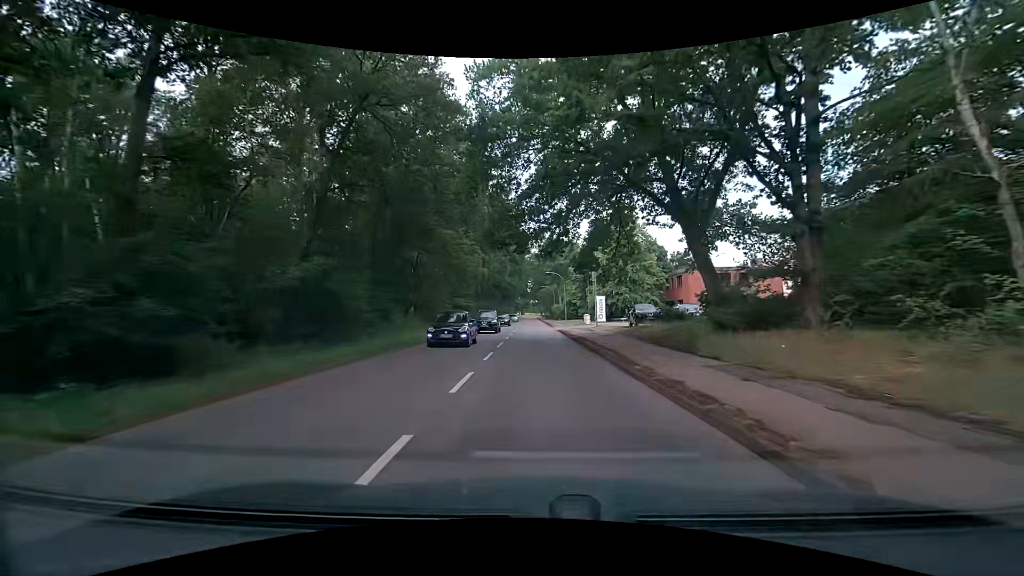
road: secondary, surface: asphalt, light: Day
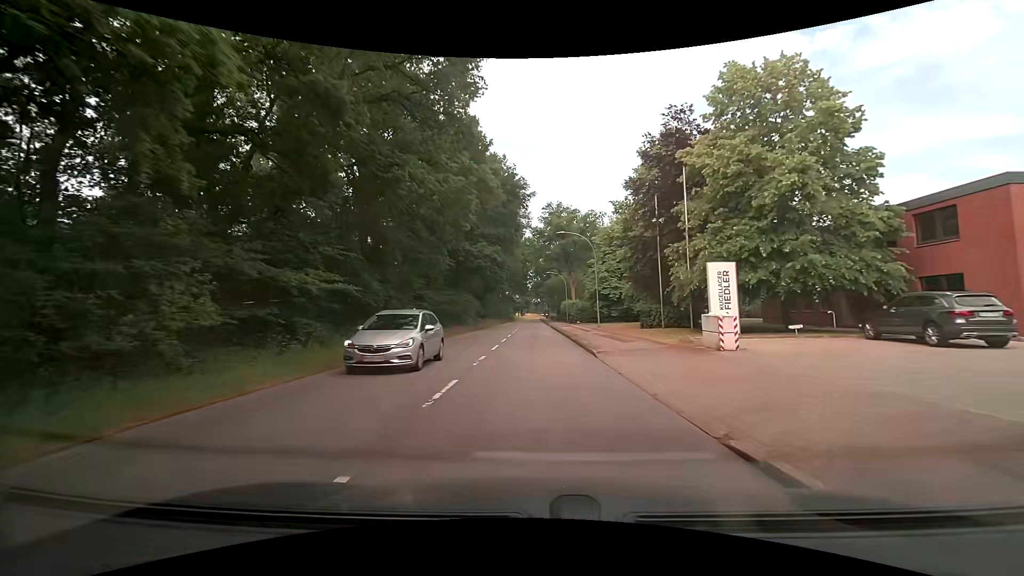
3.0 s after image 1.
(+0.4, +37.4) m; 0°
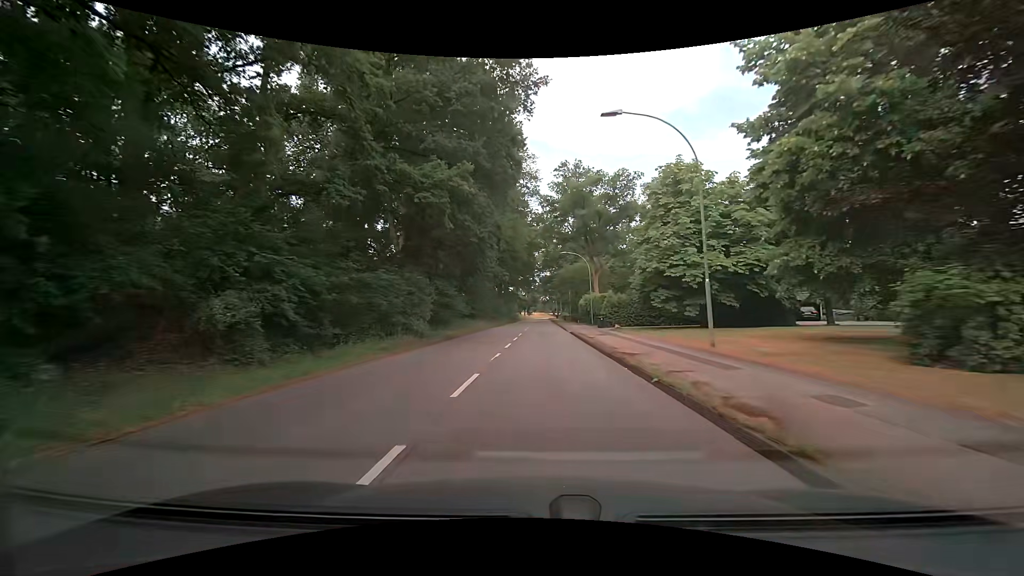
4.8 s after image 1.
(-0.2, +23.1) m; -1°
(0, +10) (0, +20) (0, +30) (+1, +40) (+1, +50) (+1, +60) (+1, +70) (+1, +80) (+1, +90) (+2, +100) m
